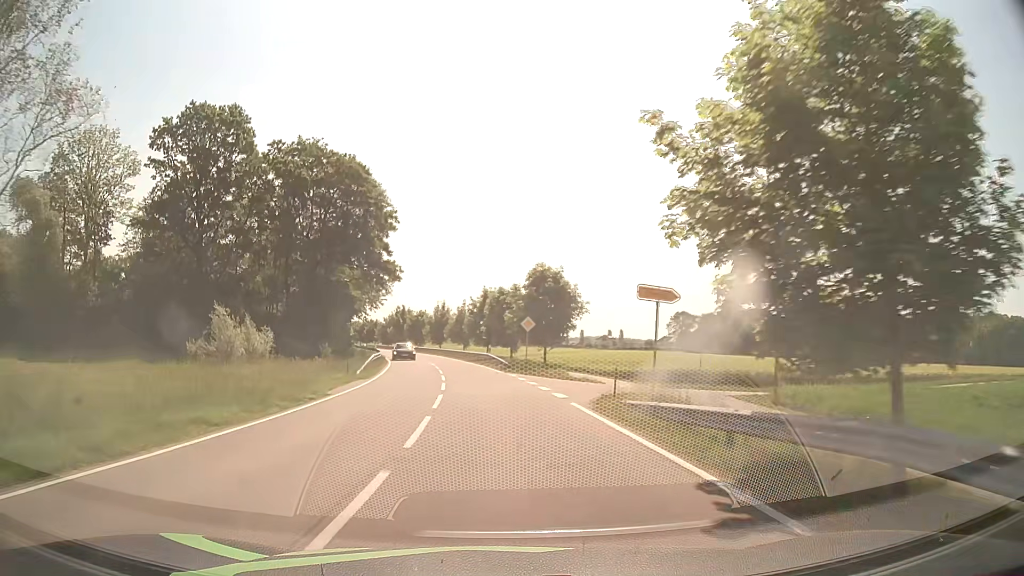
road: tertiary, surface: asphalt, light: Day
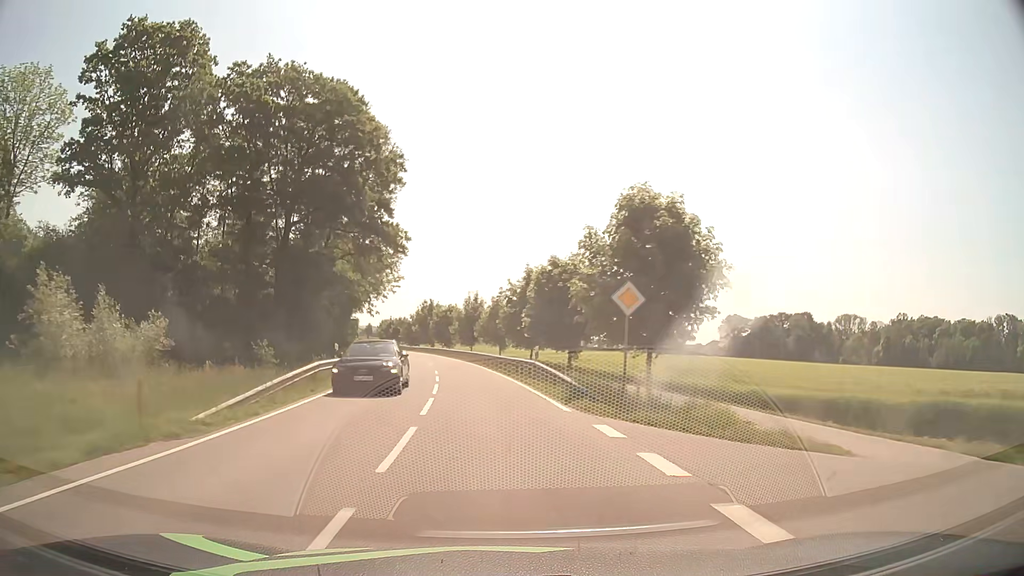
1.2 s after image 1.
(-0.6, +19.9) m; -3°
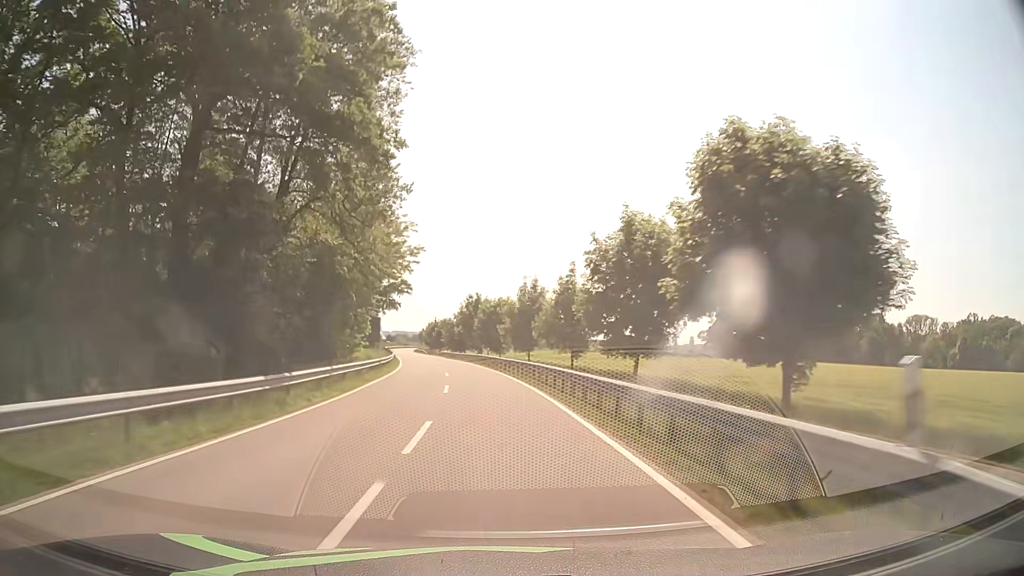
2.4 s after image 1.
(-0.9, +22.2) m; -5°
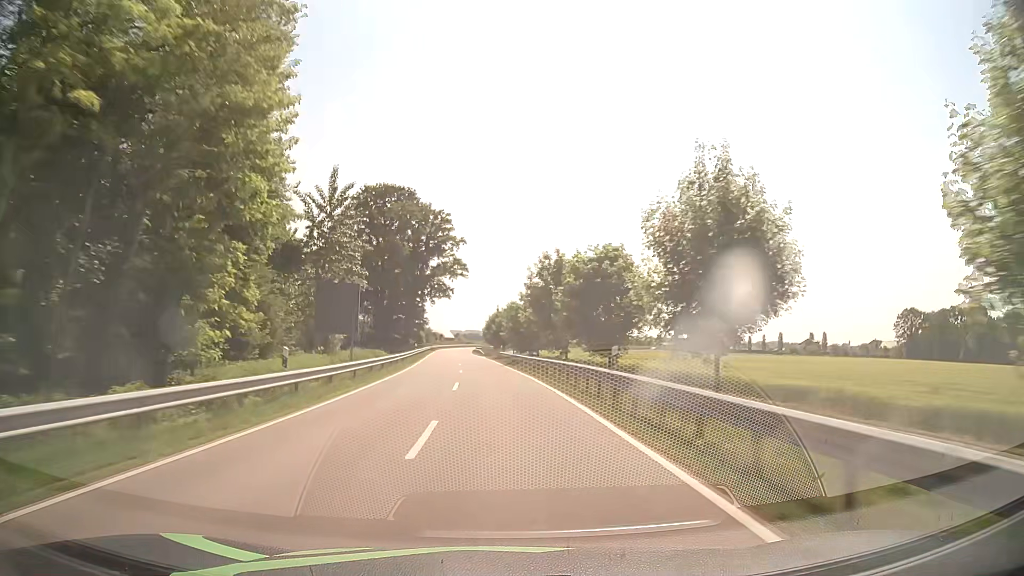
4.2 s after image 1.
(-2.2, +37.0) m; -6°
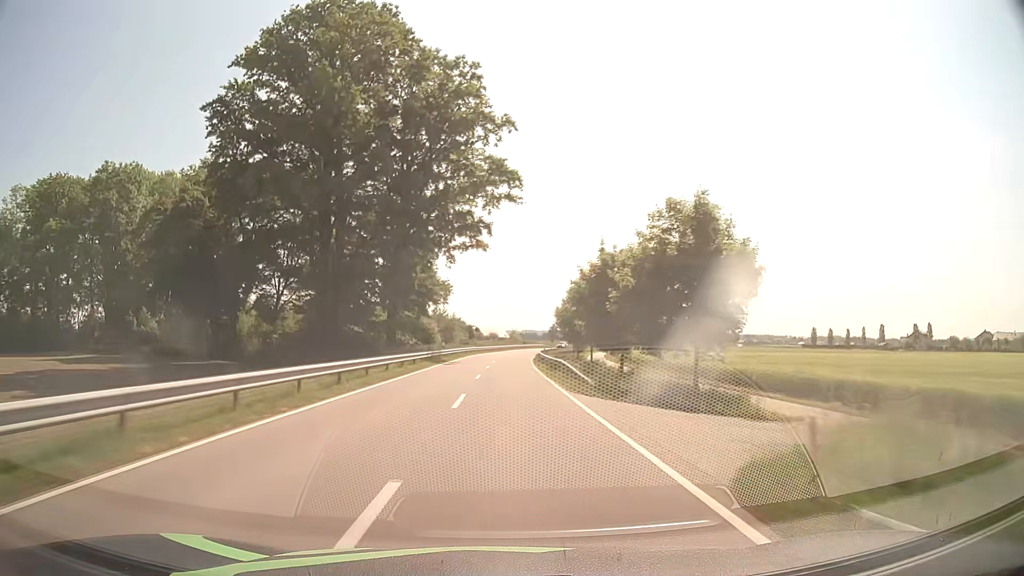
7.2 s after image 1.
(-3.9, +65.1) m; -5°
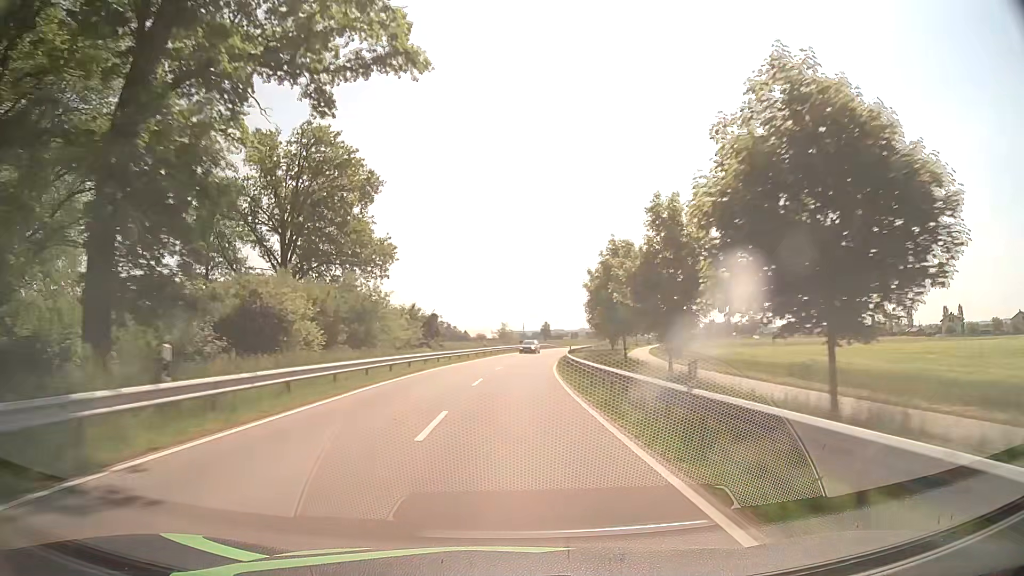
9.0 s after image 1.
(+0.1, +41.1) m; +1°
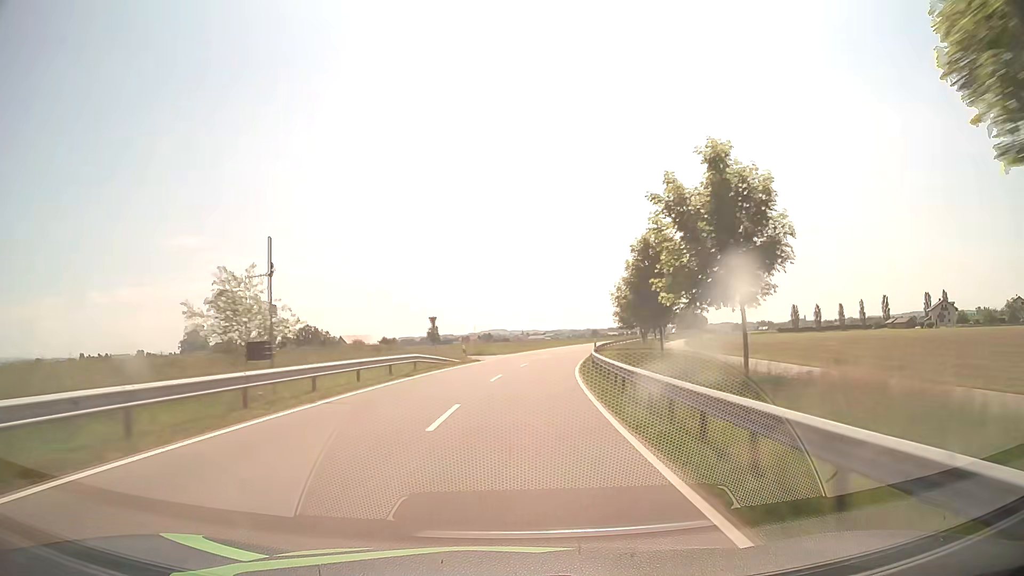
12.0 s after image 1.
(+4.7, +70.3) m; +9°
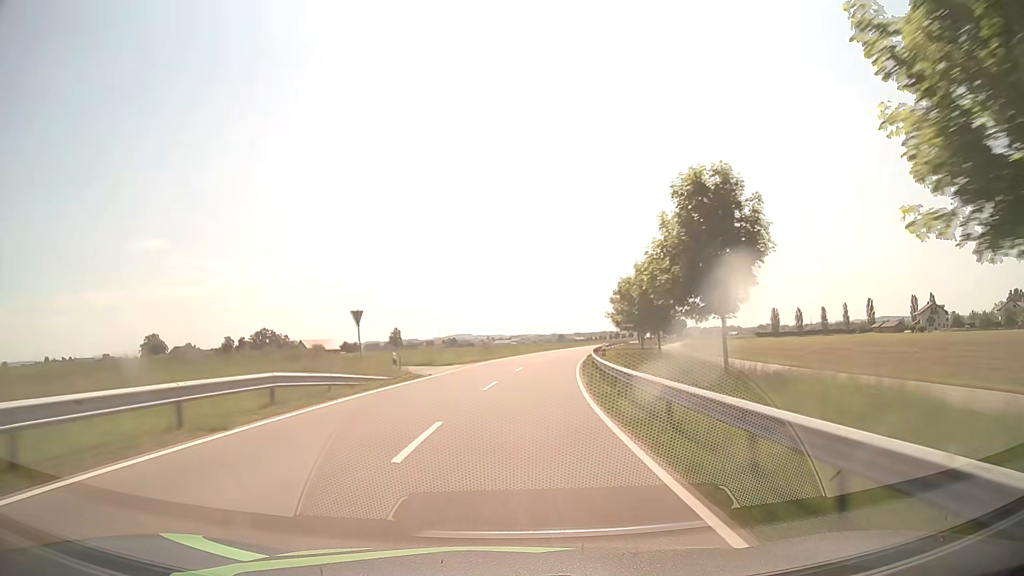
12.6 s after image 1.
(+0.4, +14.2) m; +3°
(0, +10) (+1, +20) (+1, +30) (+3, +40) (+4, +50) (+6, +60) (+8, +69) (+10, +79) (+12, +89) (+15, +98) m
